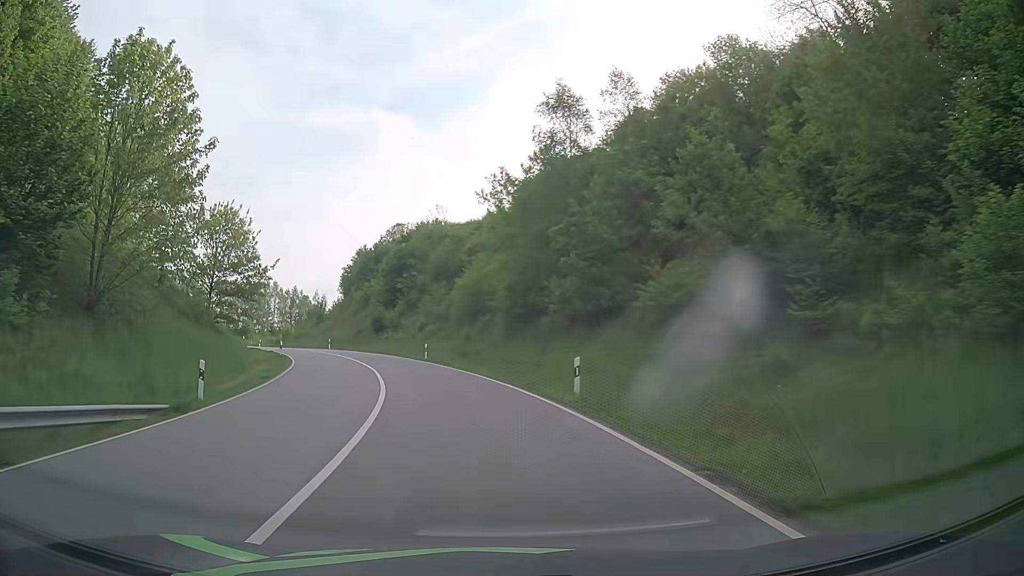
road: primary_link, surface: asphalt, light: Day
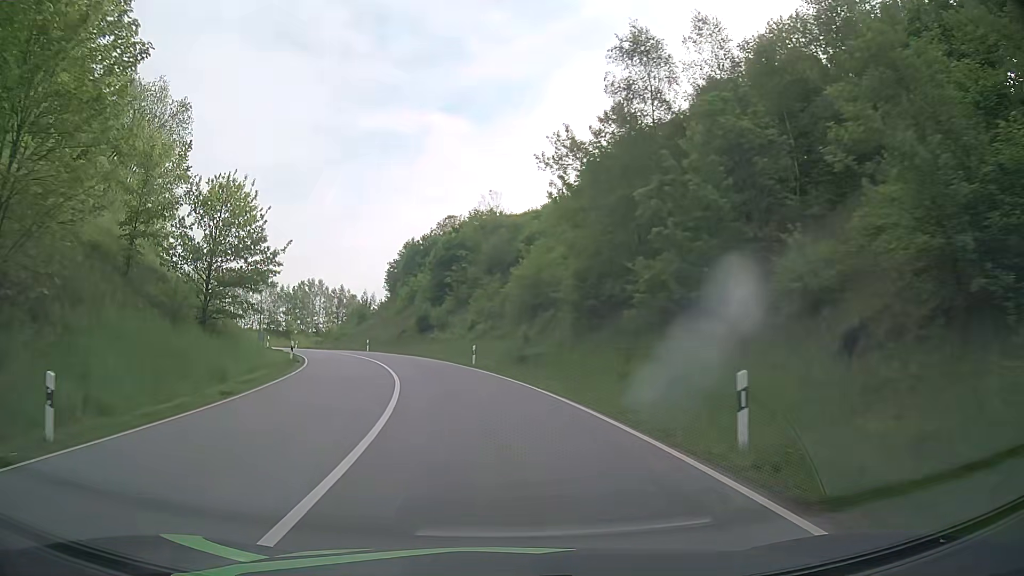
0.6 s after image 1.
(-0.4, +8.1) m; -5°
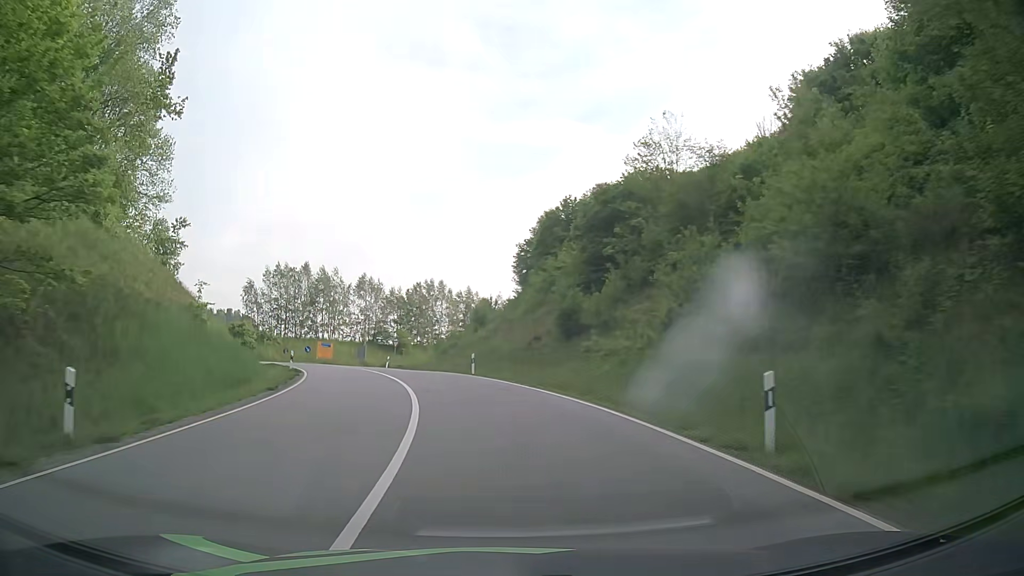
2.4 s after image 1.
(-2.7, +24.9) m; -12°
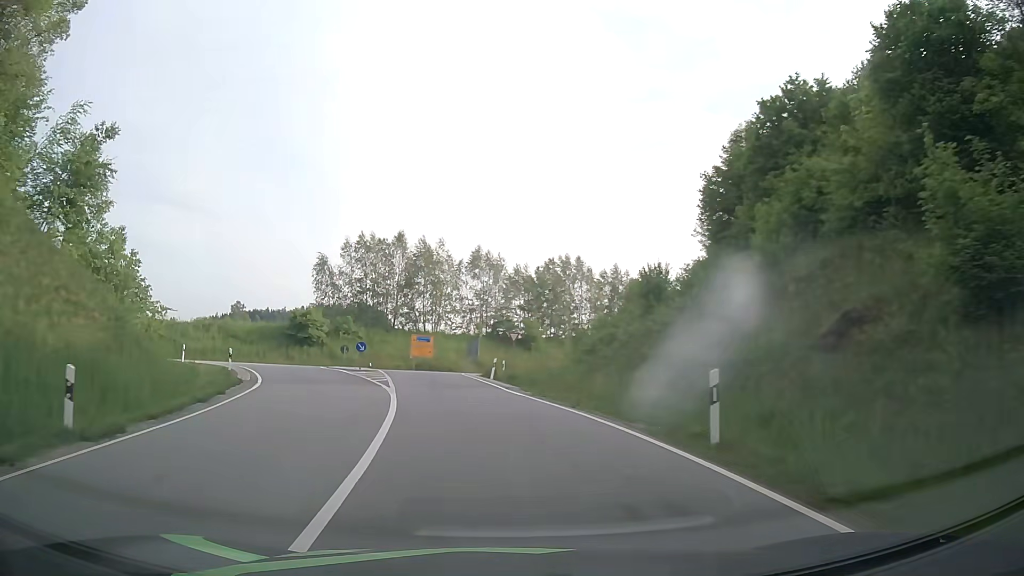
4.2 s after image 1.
(-2.3, +23.9) m; -12°
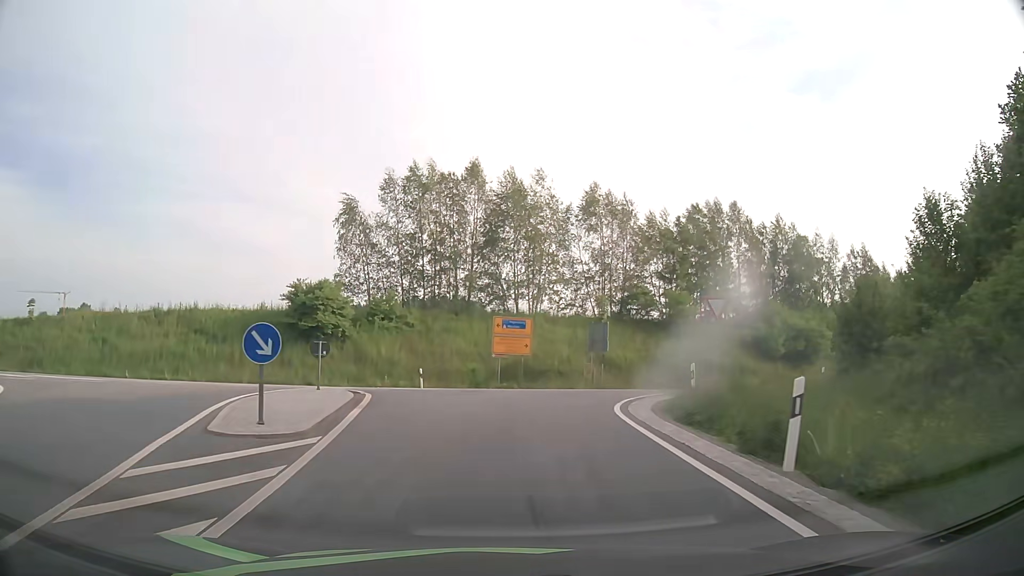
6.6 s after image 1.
(-2.7, +26.3) m; -9°
